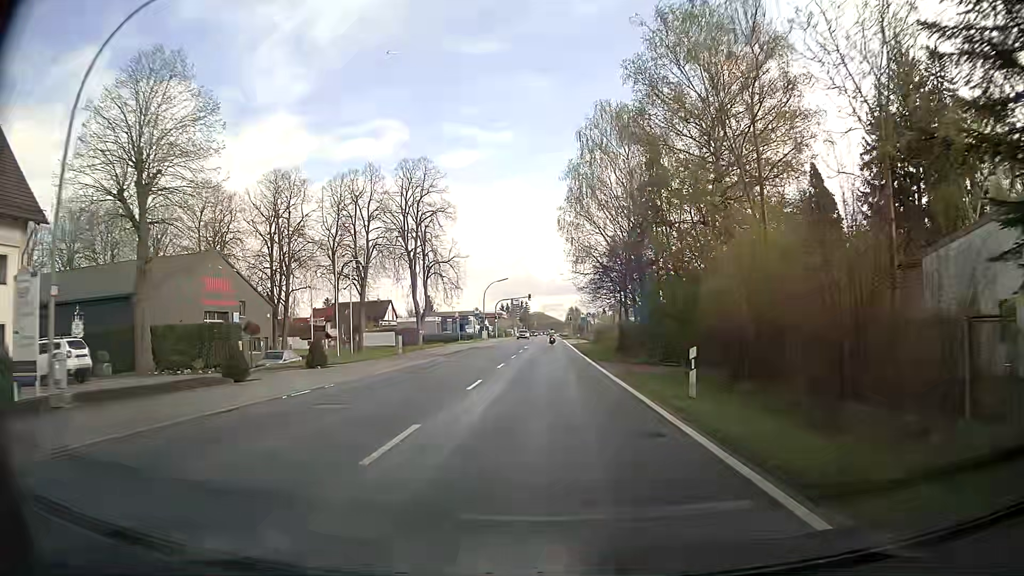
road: secondary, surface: asphalt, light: Day
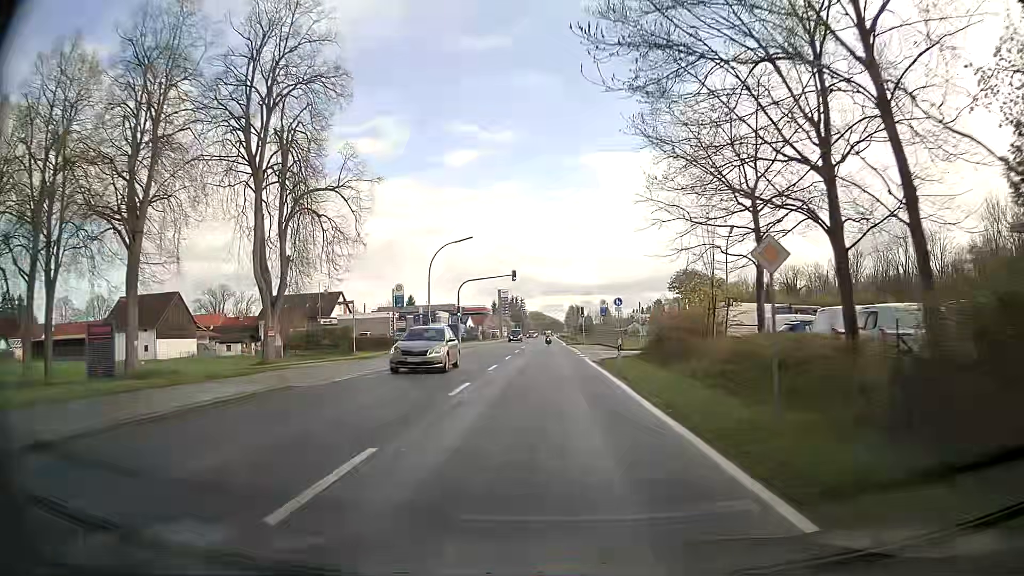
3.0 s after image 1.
(+0.2, +38.2) m; 0°
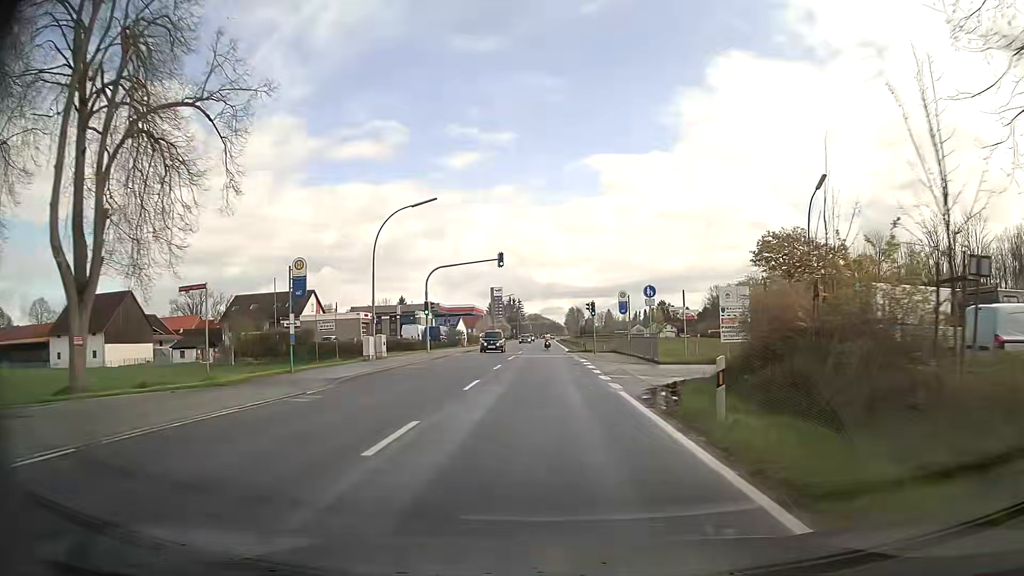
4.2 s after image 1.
(+0.1, +15.2) m; 0°
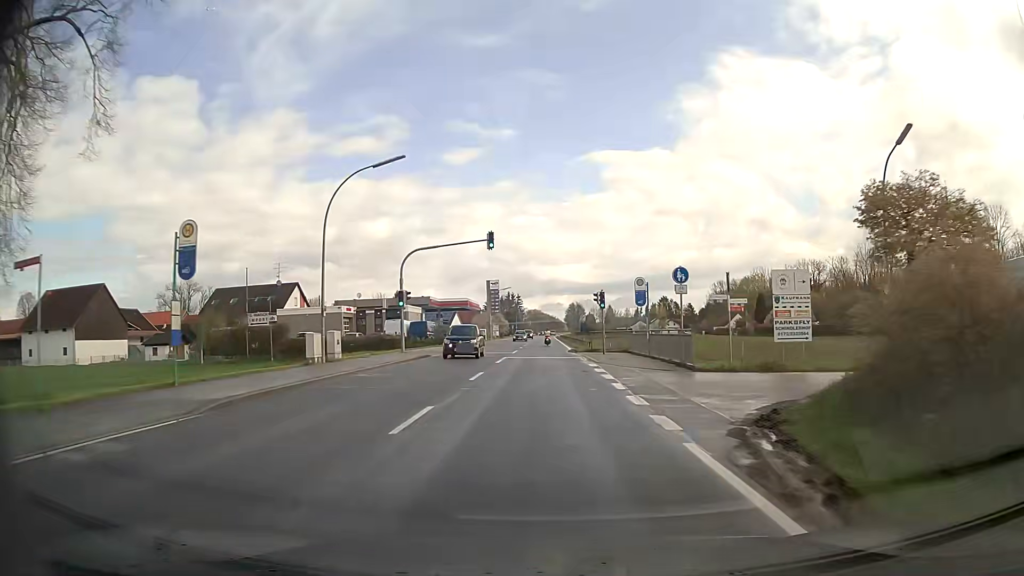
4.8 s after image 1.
(0.0, +7.6) m; 0°
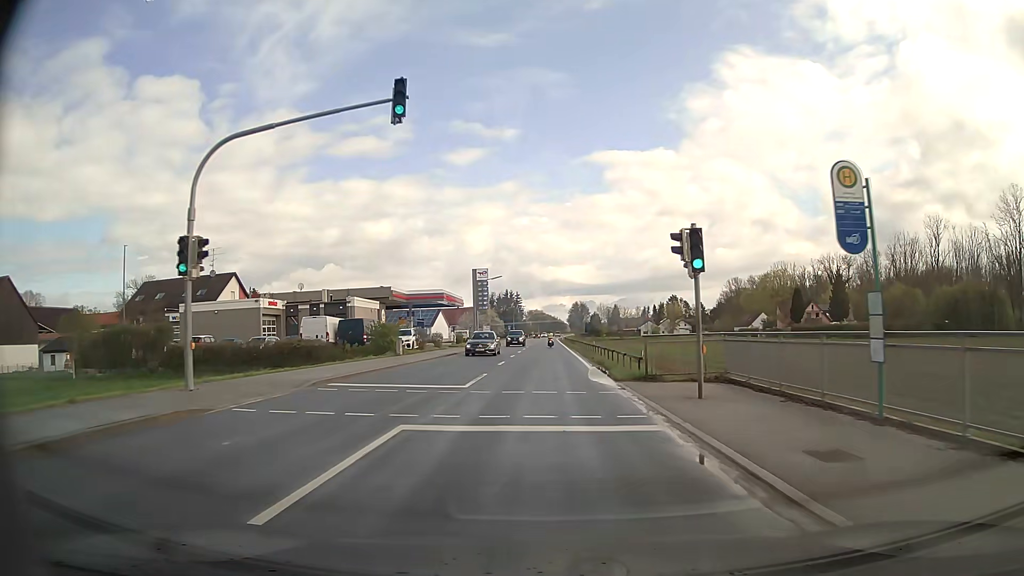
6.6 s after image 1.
(-0.1, +22.8) m; 0°
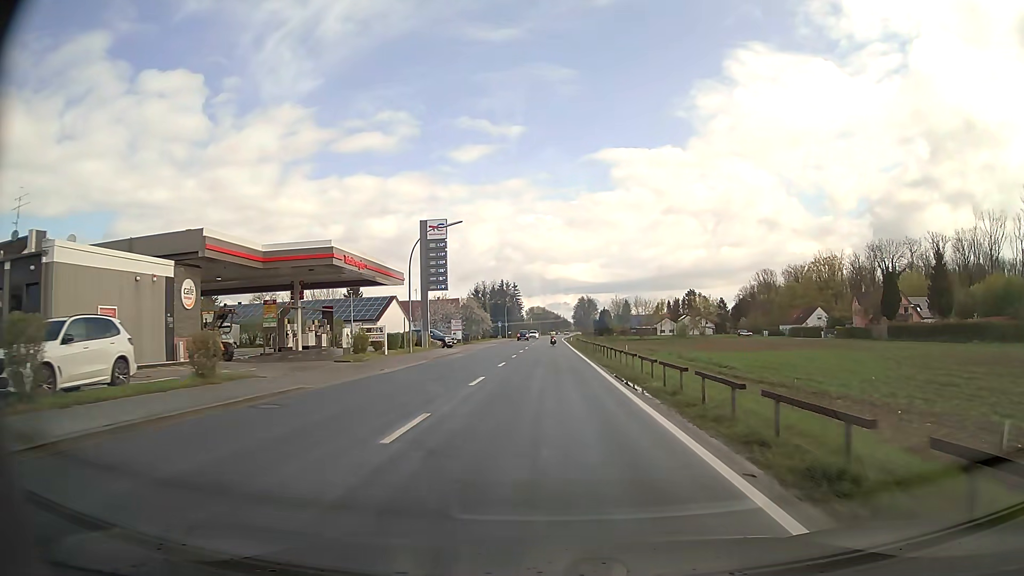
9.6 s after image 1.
(-0.2, +38.1) m; 0°
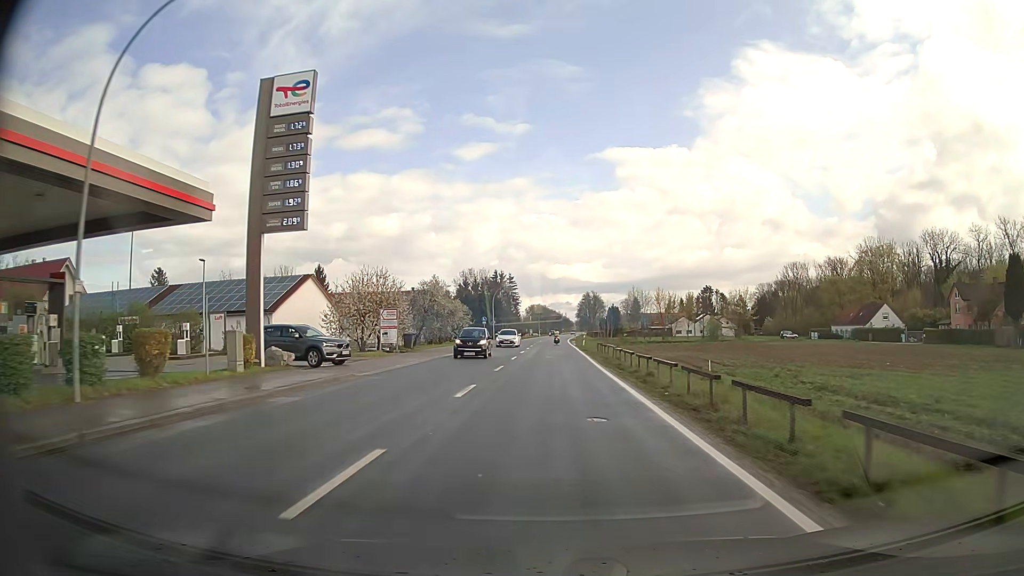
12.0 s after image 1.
(+0.1, +30.5) m; 0°
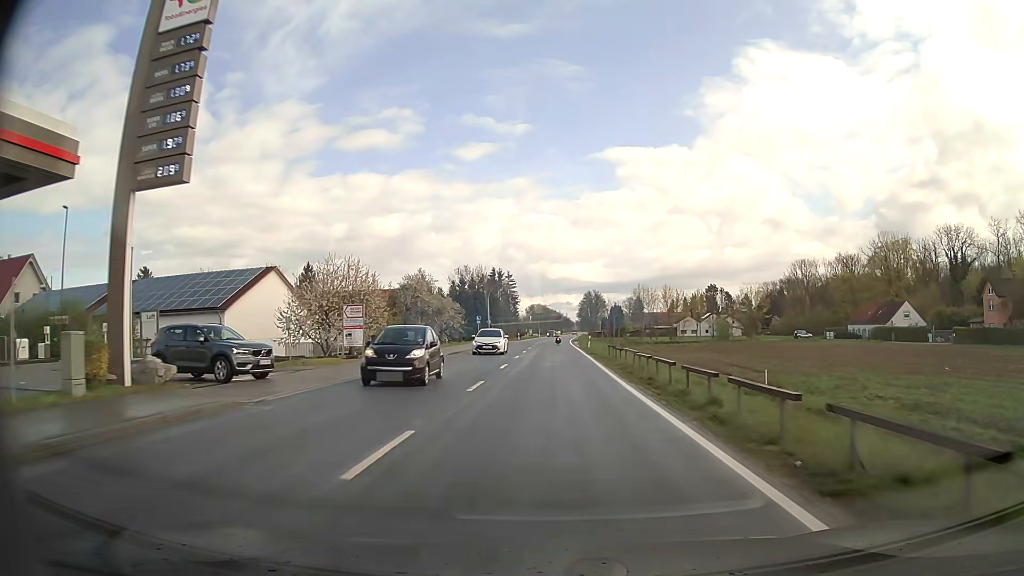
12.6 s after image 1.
(0.0, +7.6) m; 0°
(0, +10) (0, +20) (0, +30) (0, +40) (0, +50) (0, +60) (+1, +70) (+1, +80) (+1, +90) (+1, +100) m
